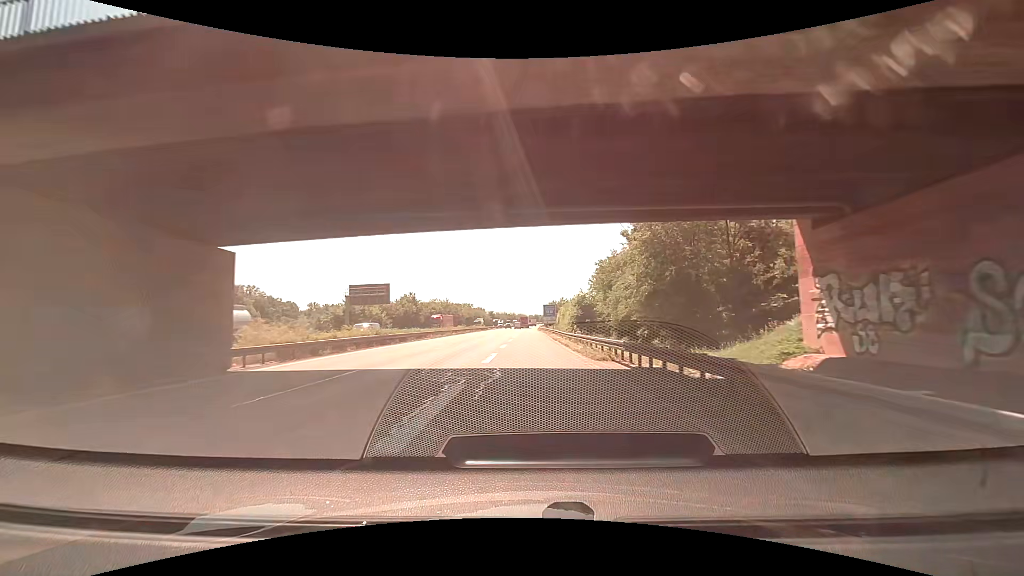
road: motorway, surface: asphalt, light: Day
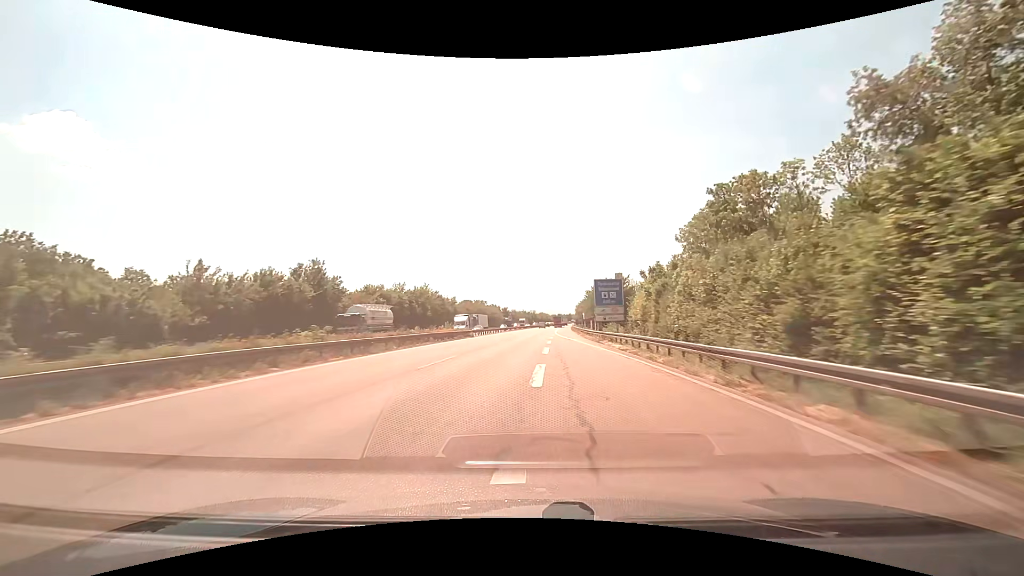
(-1.1, +67.2) m; -2°
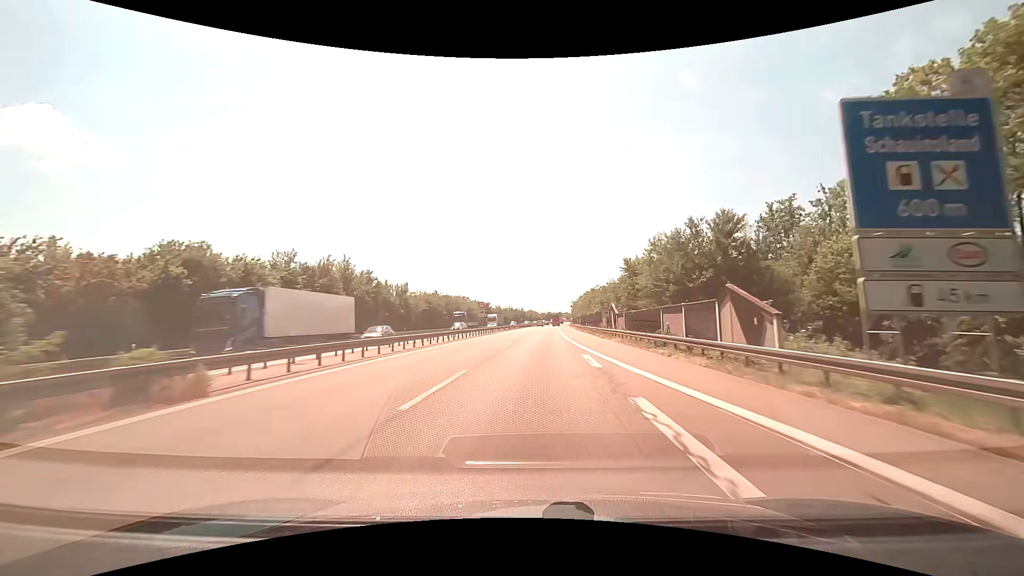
(+0.2, +43.9) m; +1°
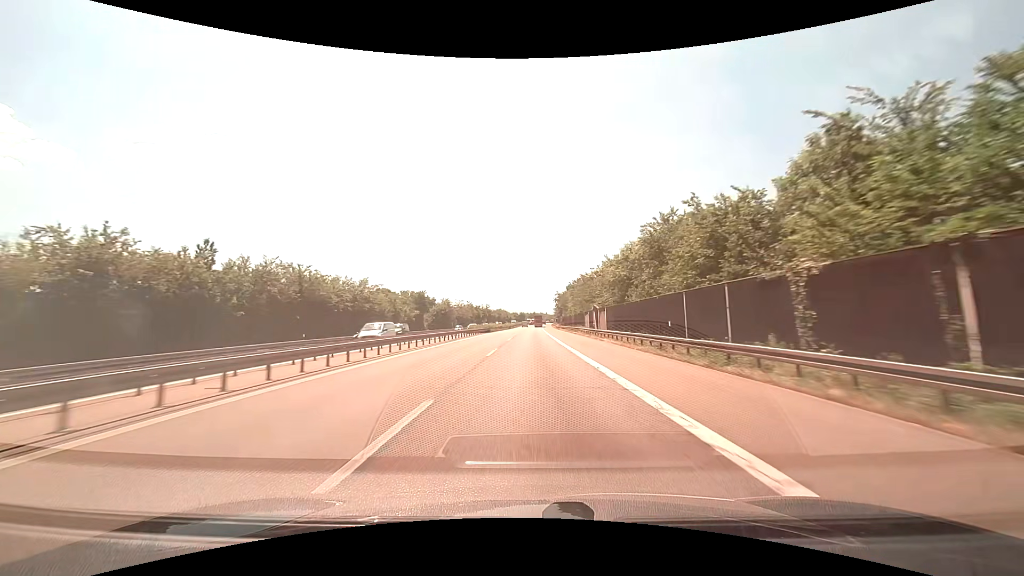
(+2.9, +77.5) m; +3°
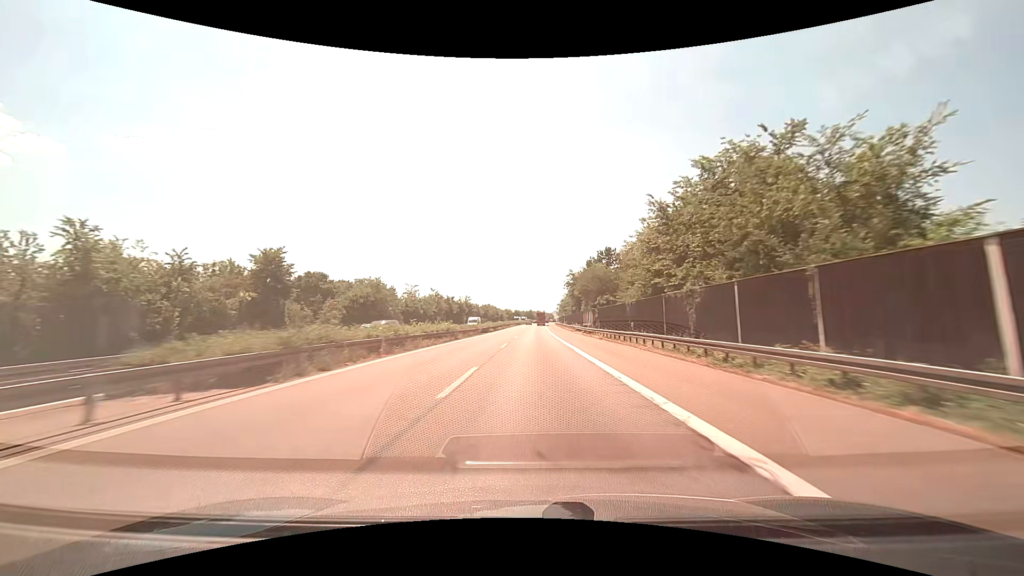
(+0.3, +65.9) m; 0°
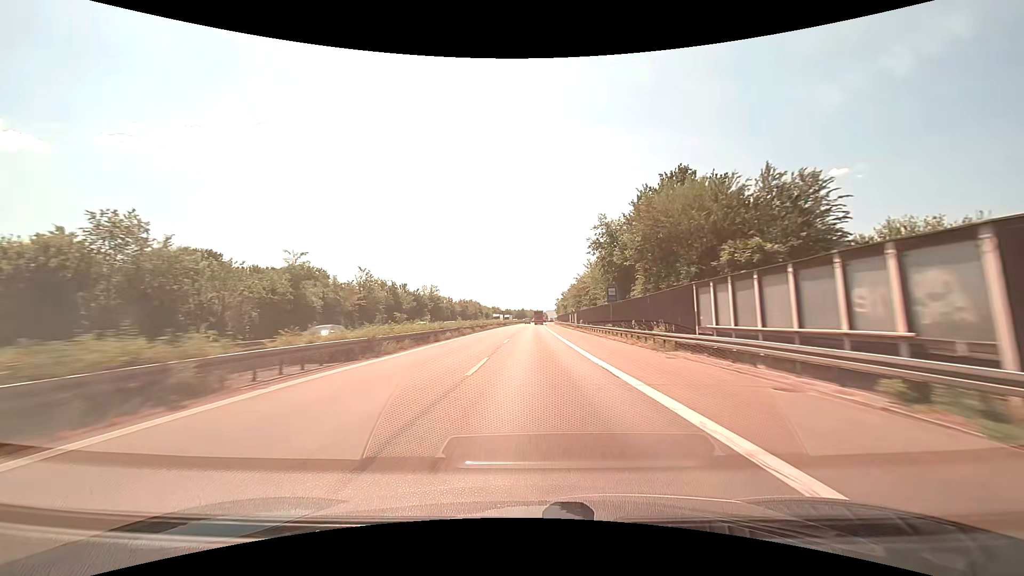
(+0.4, +50.7) m; +1°
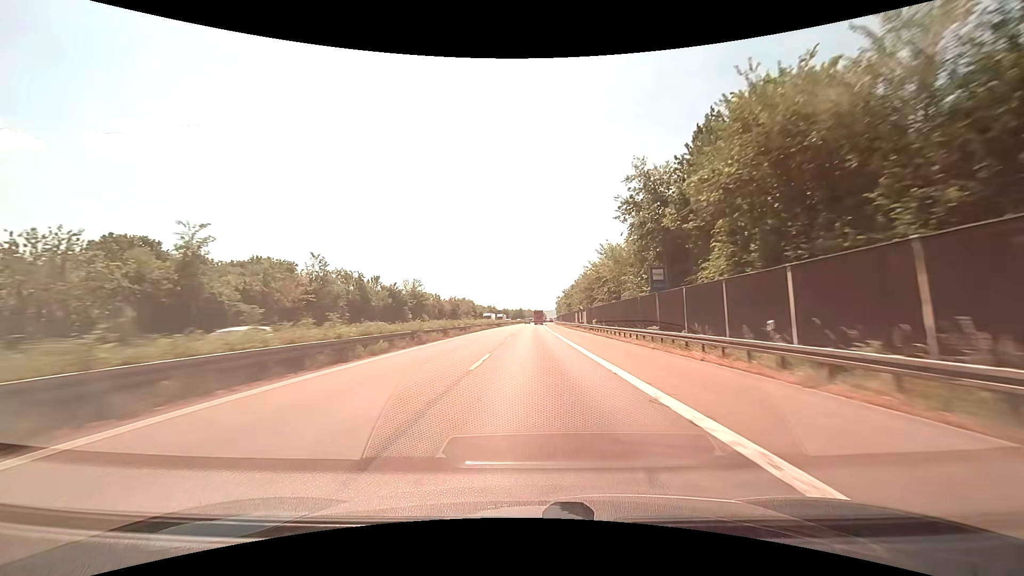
(0.0, +17.1) m; 0°
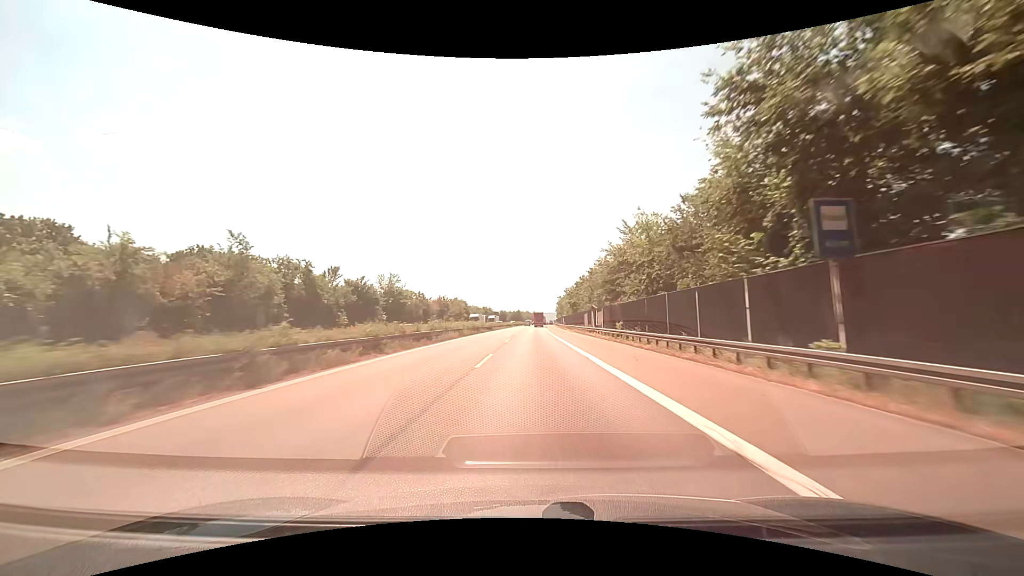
(0.0, +17.0) m; 0°
(0, +10) (0, +20) (0, +30) (0, +40) (0, +50) (0, +60) (+1, +70) (+1, +80) (+1, +90) (+1, +100) m
